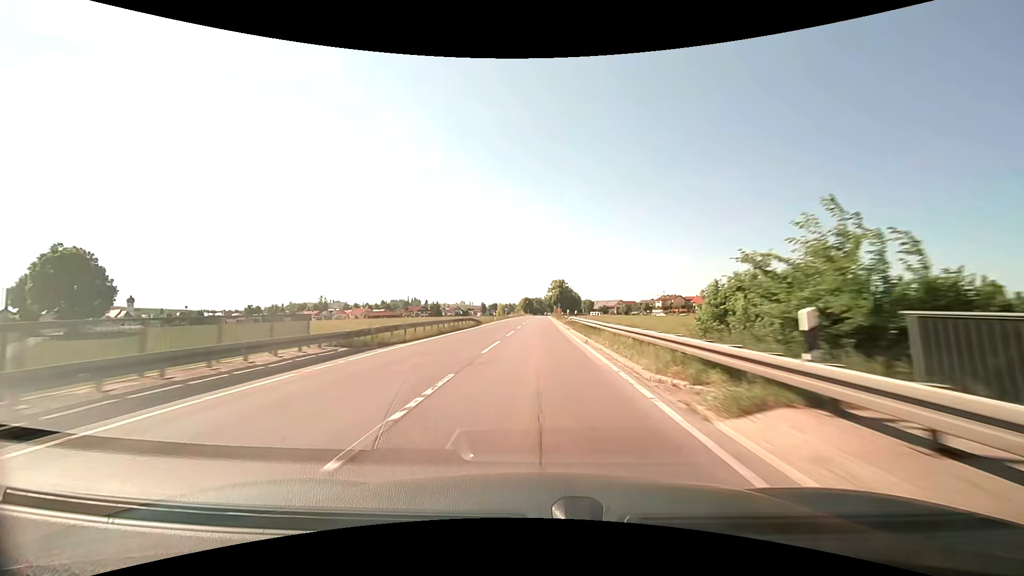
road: primary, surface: asphalt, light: Day
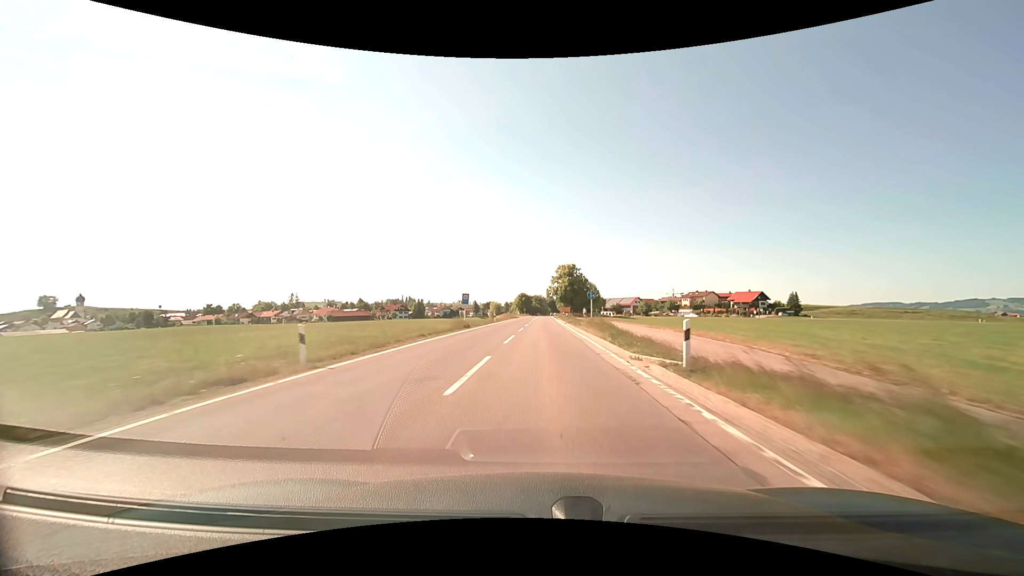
(-0.2, +55.9) m; 0°
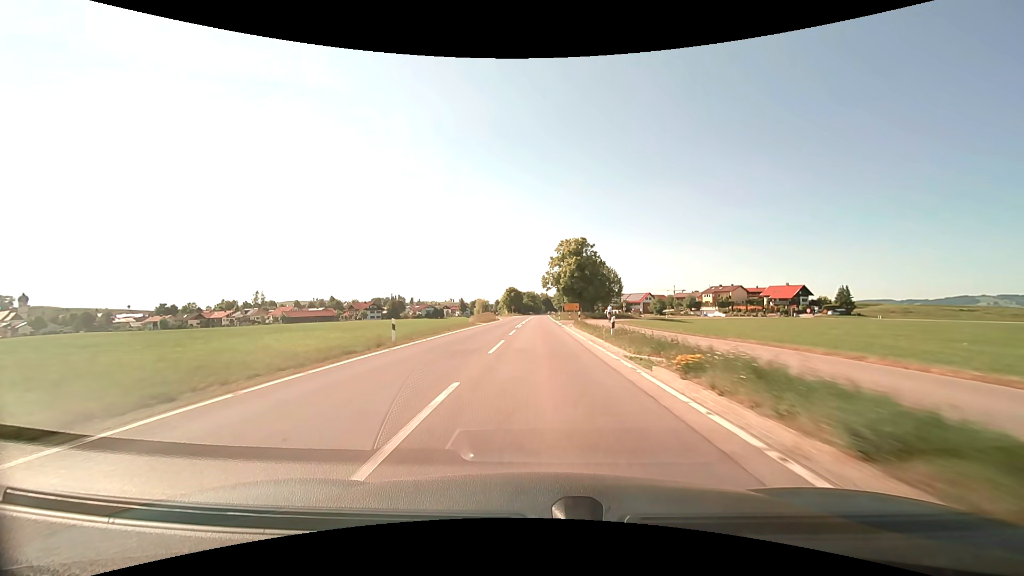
(+0.3, +41.2) m; +1°
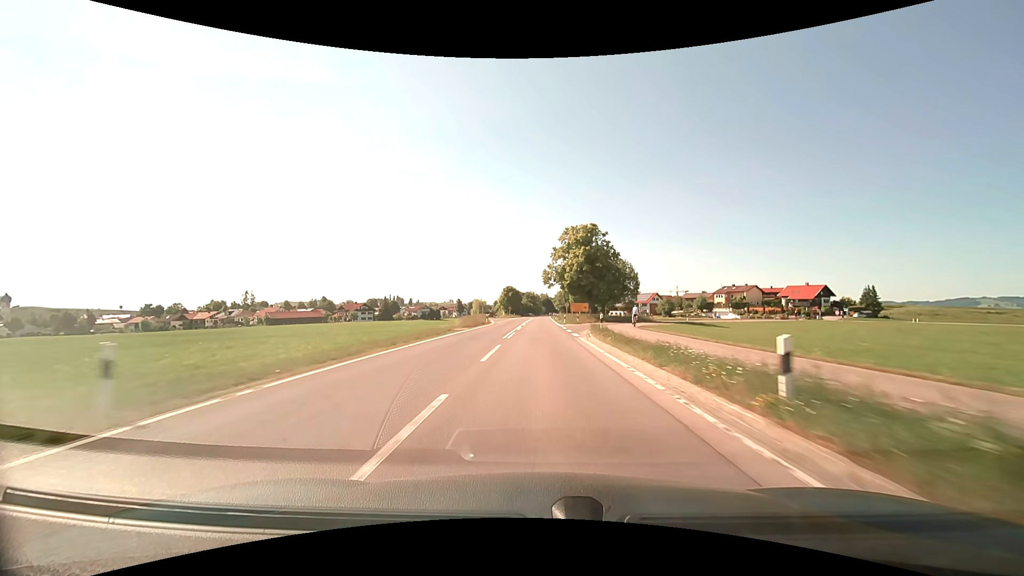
(-0.1, +13.7) m; 0°
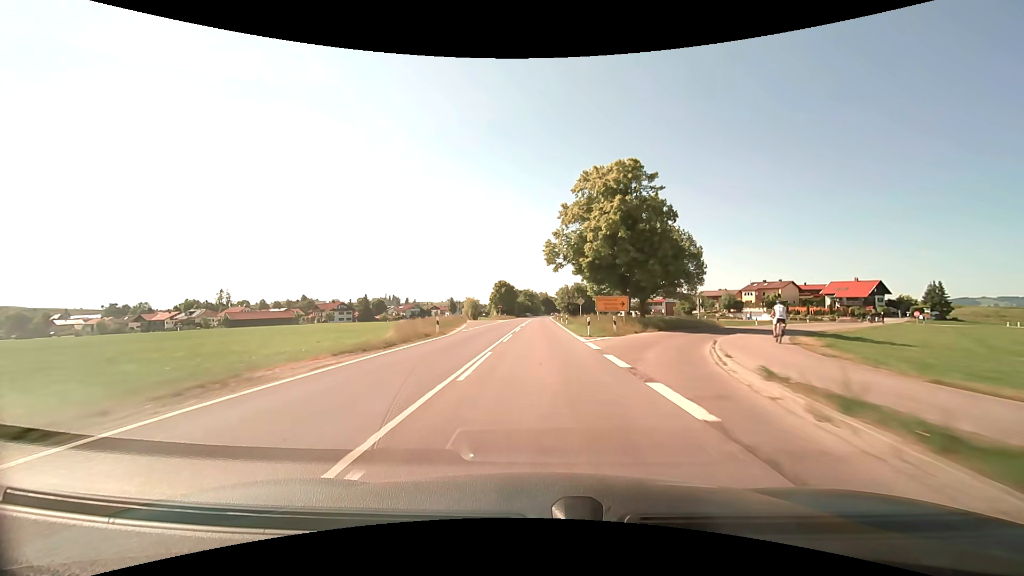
(0.0, +27.4) m; 0°
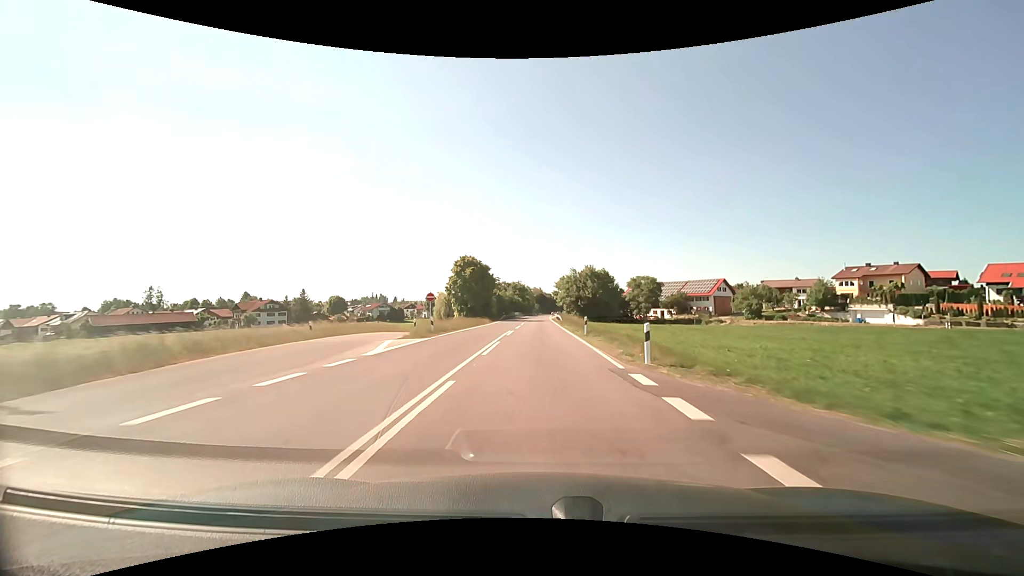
(+0.4, +55.2) m; +1°
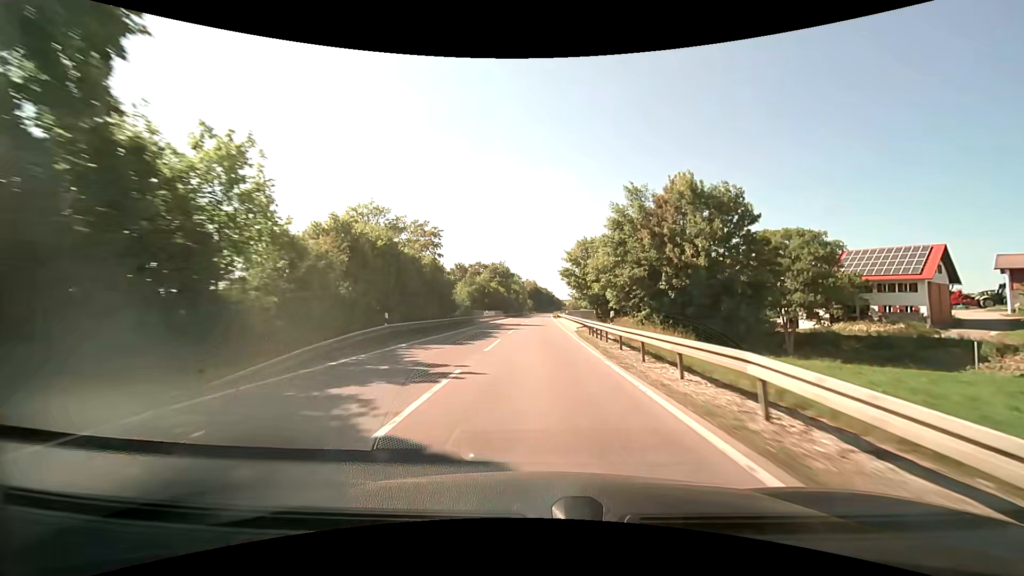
(-0.1, +70.1) m; +1°
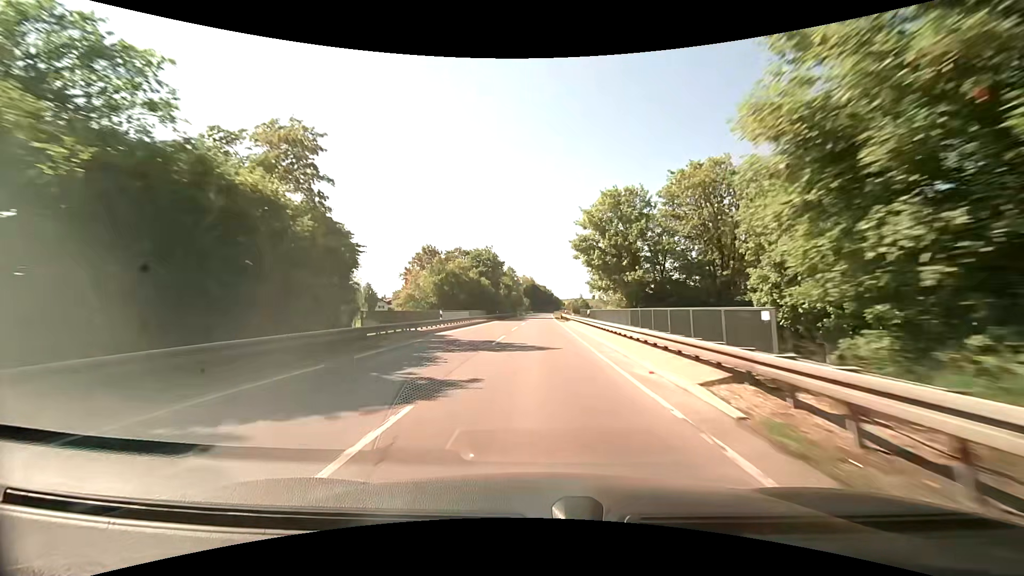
(0.0, +28.4) m; 0°
(0, +10) (0, +20) (0, +30) (0, +40) (+1, +50) (+1, +60) (+1, +70) (+1, +80) (+1, +90) (+2, +100) m
